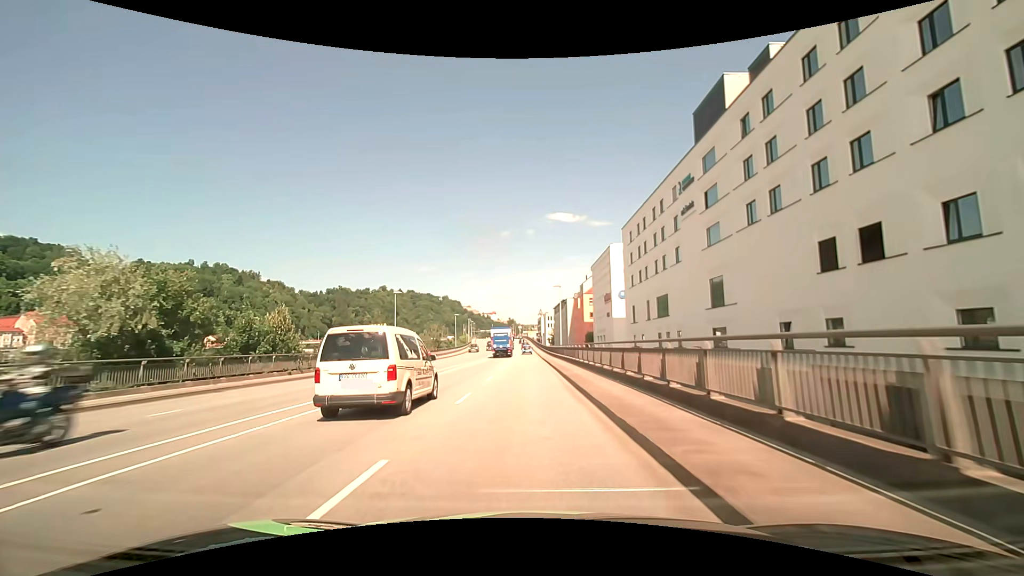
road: primary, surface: asphalt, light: Day
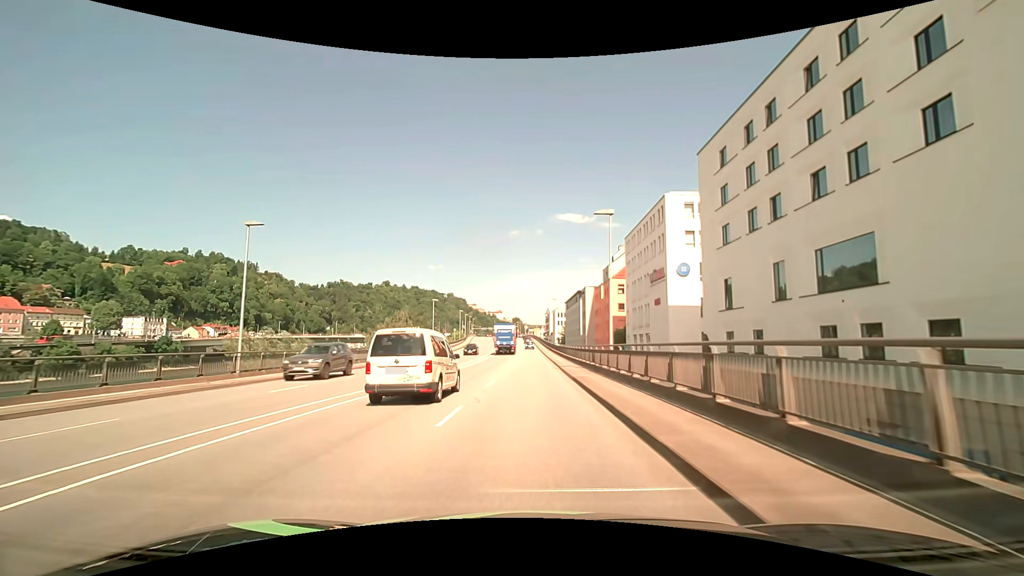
(-0.3, +30.5) m; -1°
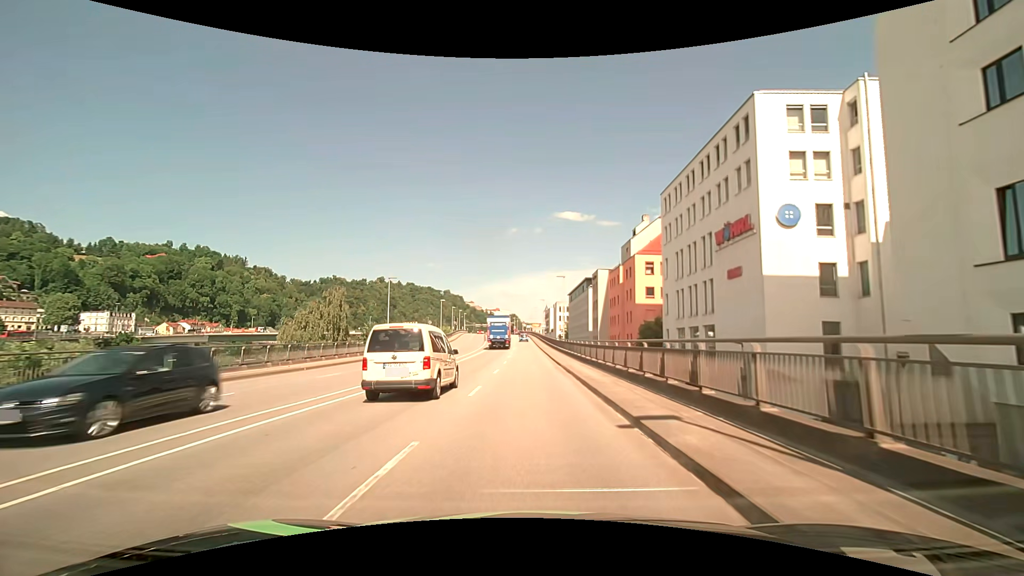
(0.0, +22.8) m; 0°
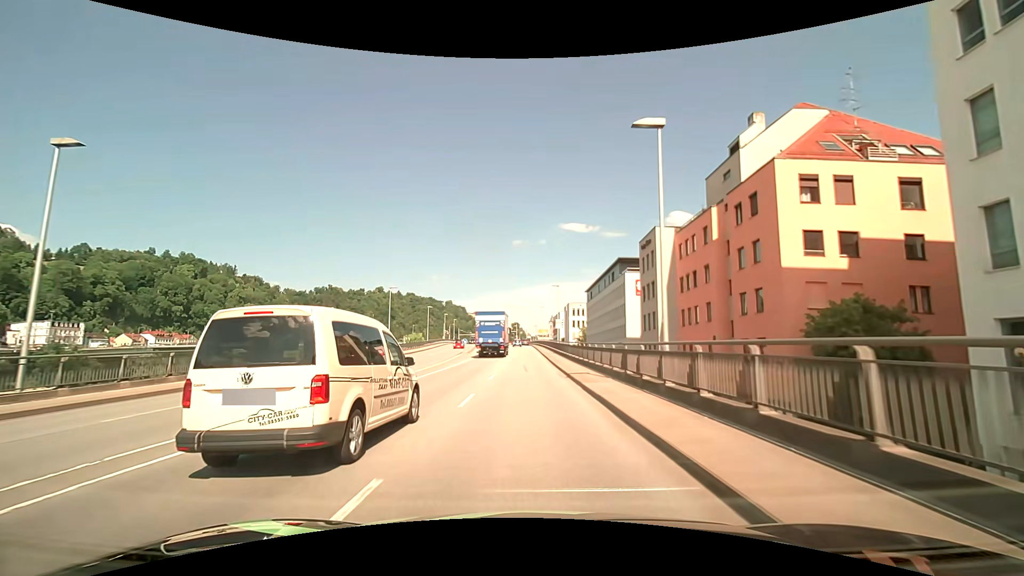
(-0.3, +37.9) m; -1°
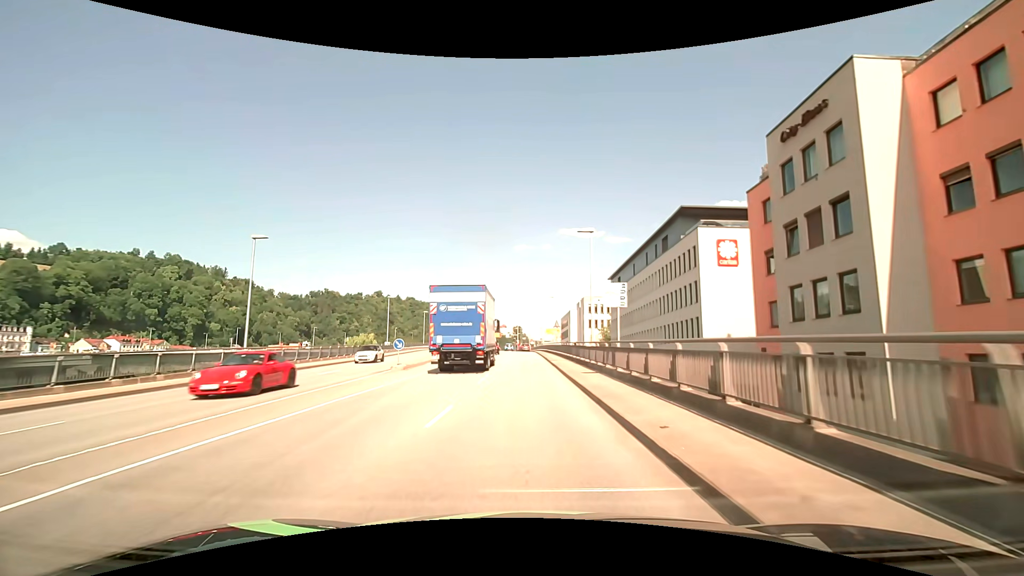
(-0.1, +30.0) m; -1°
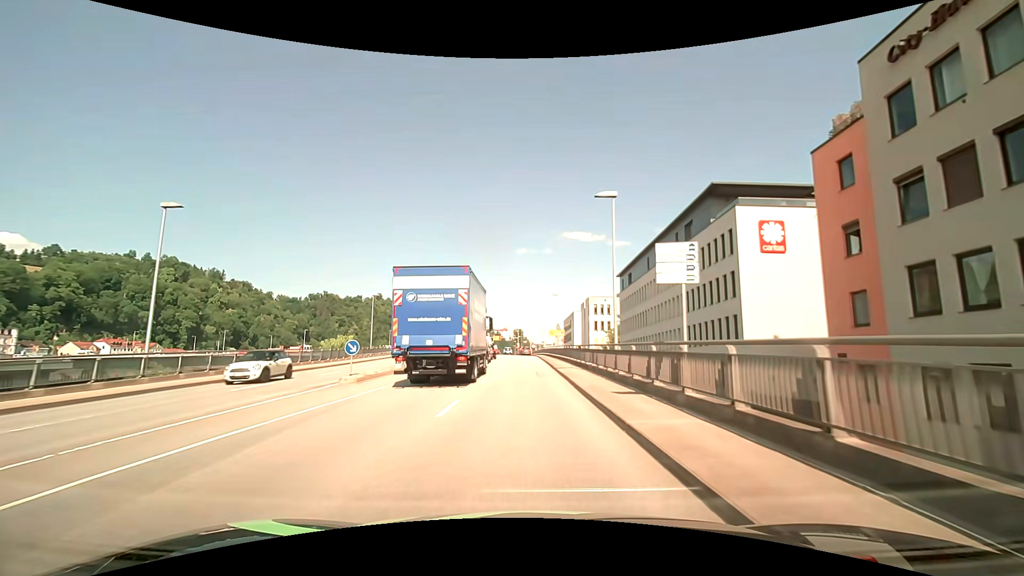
(0.0, +7.5) m; 0°
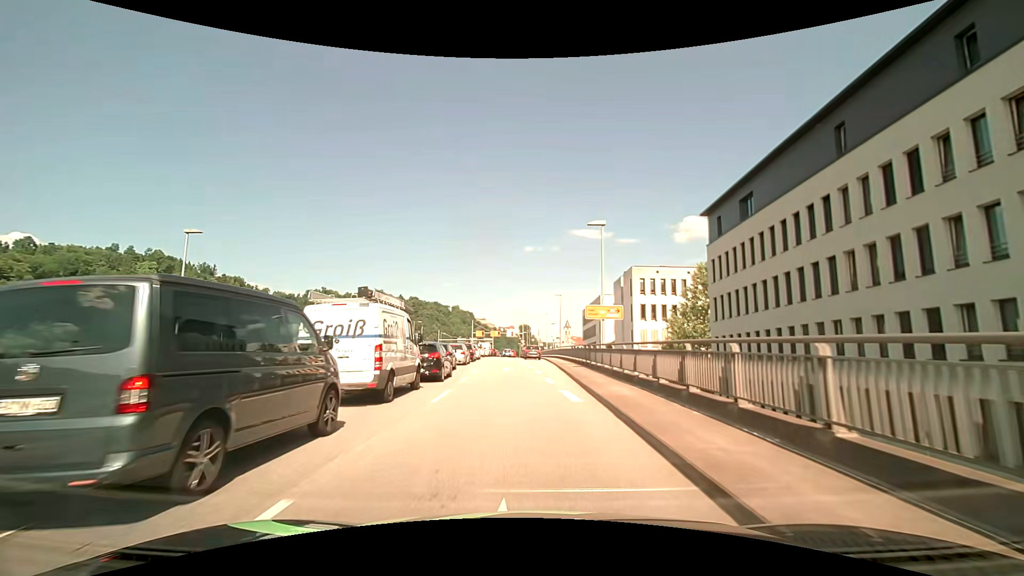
(-0.4, +35.1) m; -1°
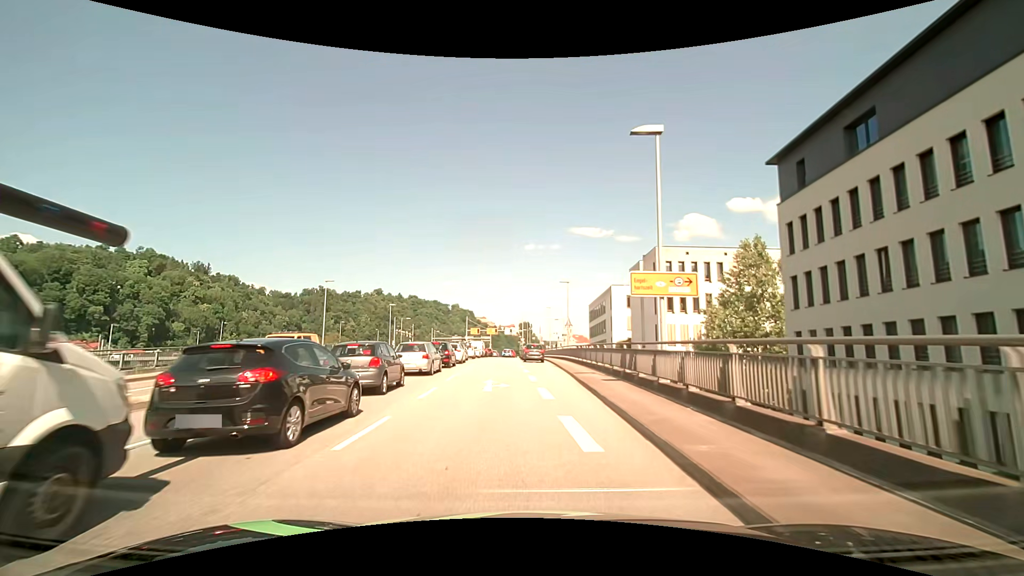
(0.0, +11.4) m; 0°
